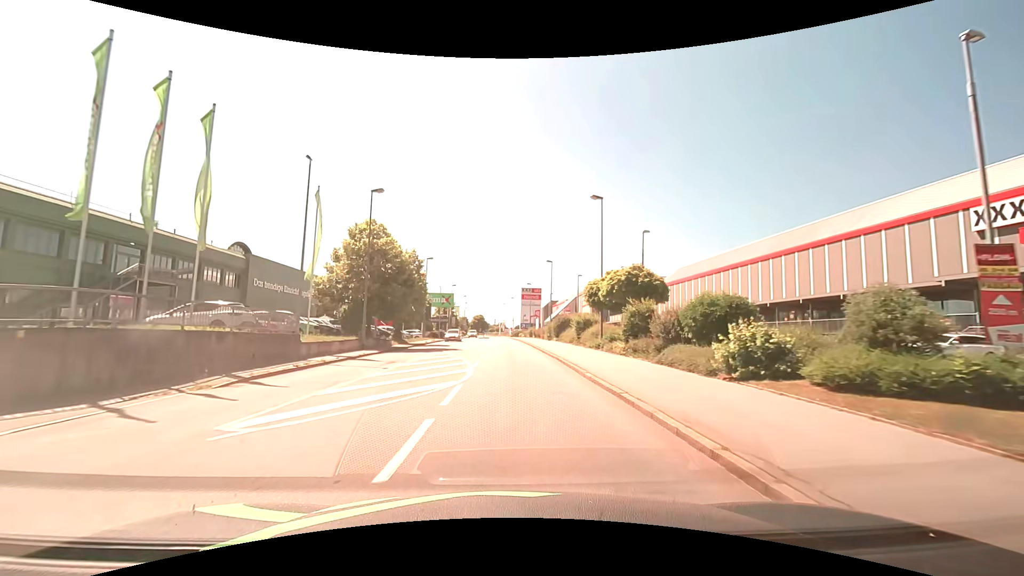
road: tertiary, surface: asphalt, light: Day
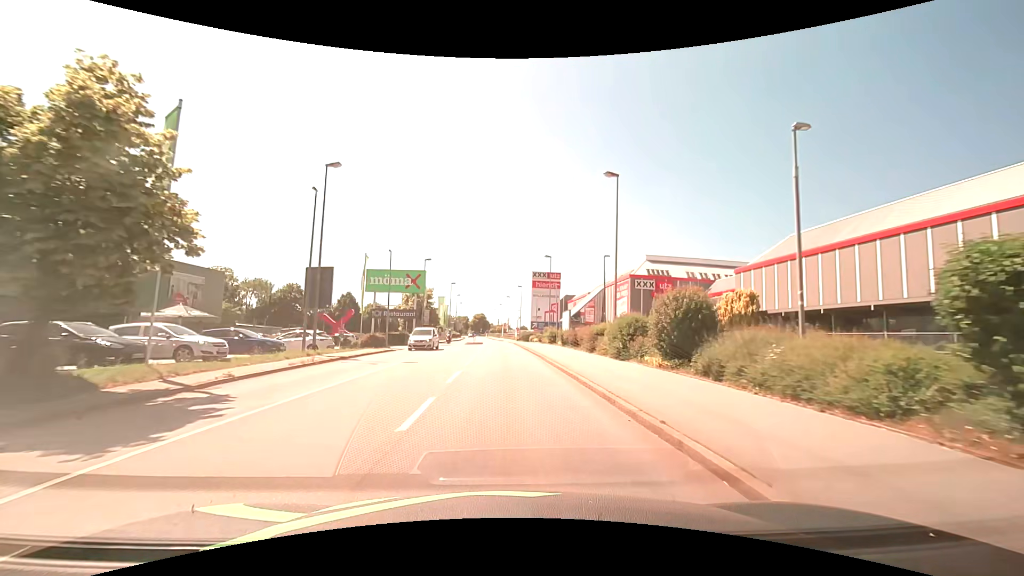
(0.0, +35.8) m; -1°
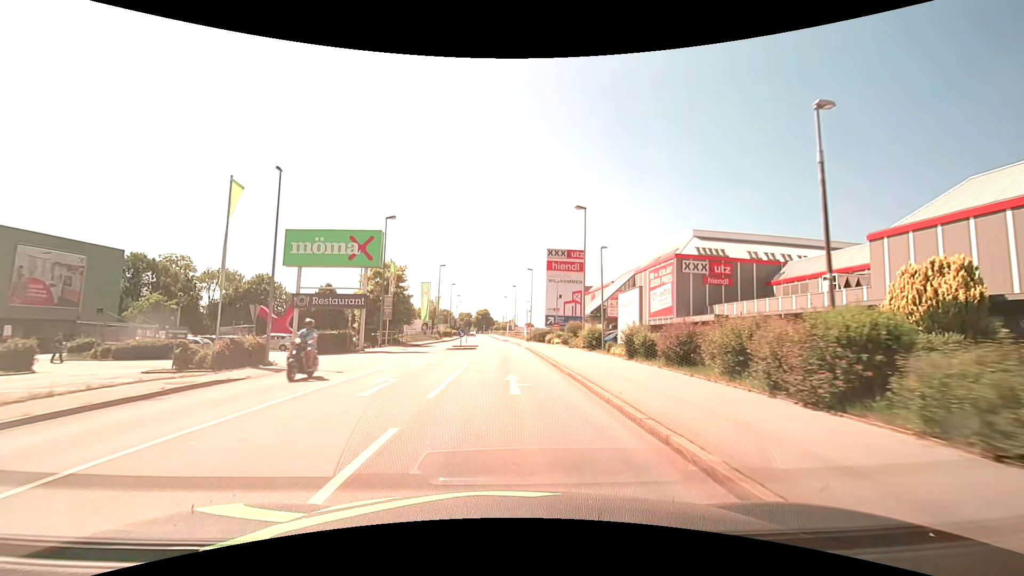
(0.0, +21.9) m; 0°
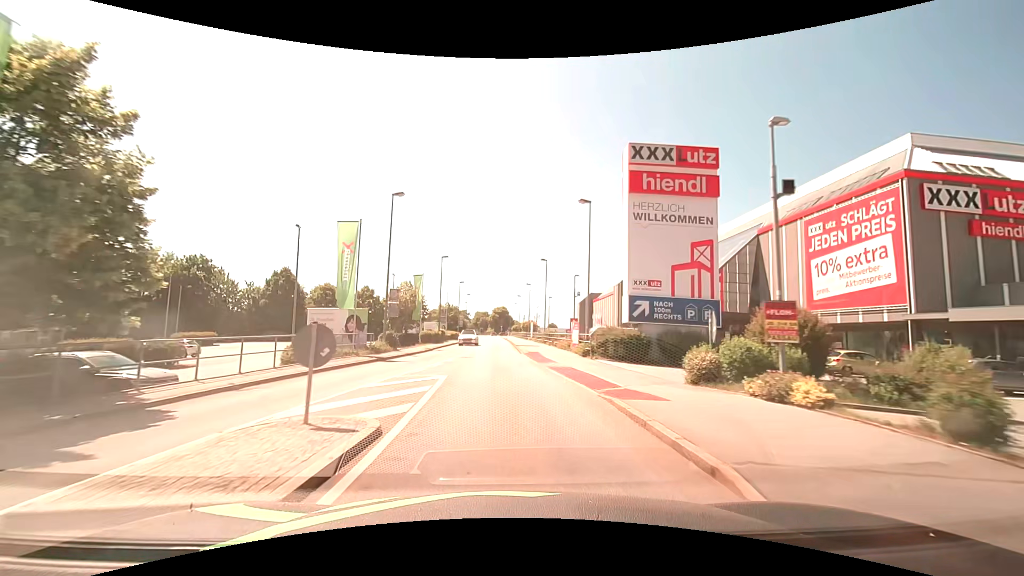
(-0.7, +37.1) m; -3°
(0, +10) (0, +20) (-1, +30) (-1, +40) (-1, +50) (-1, +60) (-1, +70) (-1, +80) (-1, +90) (-2, +100) m
